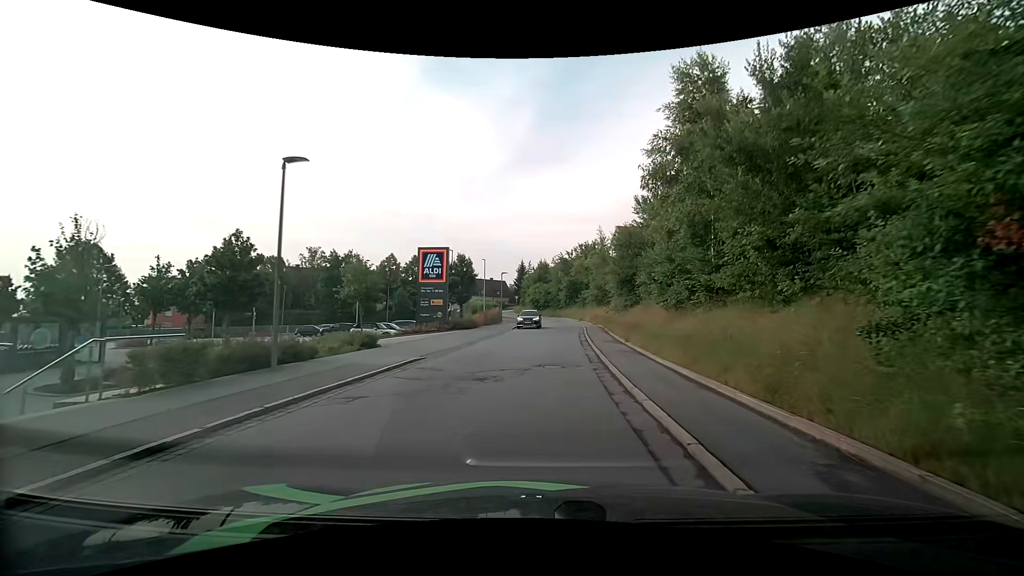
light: Day
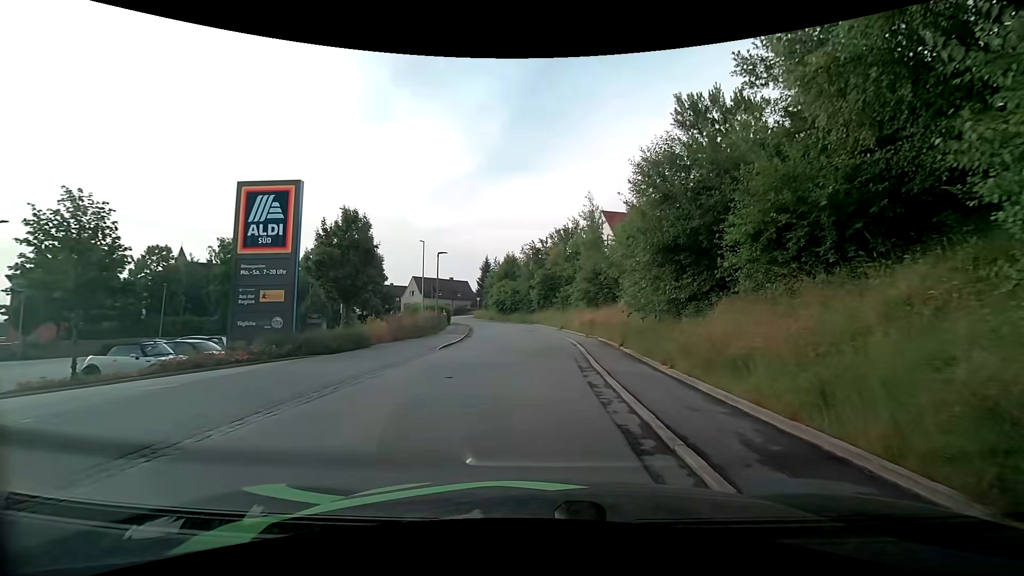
(+0.6, +19.2) m; +3°
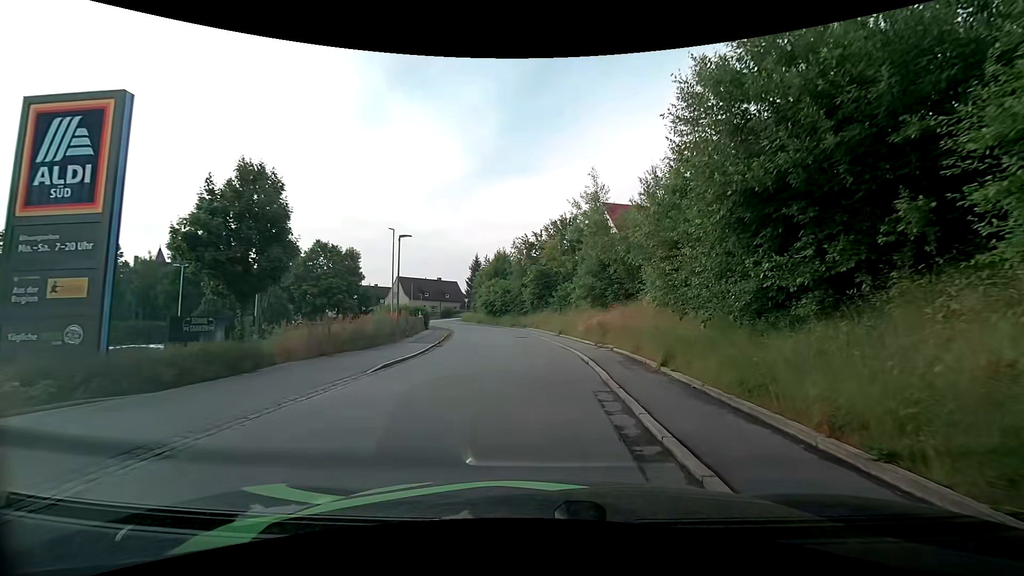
(+0.1, +7.4) m; +1°
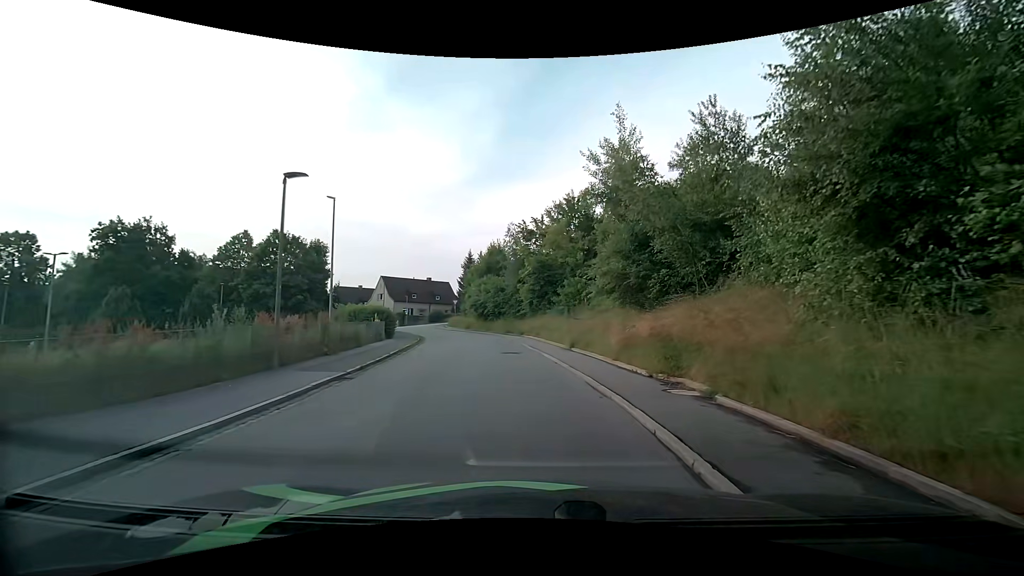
(-0.1, +10.8) m; -1°
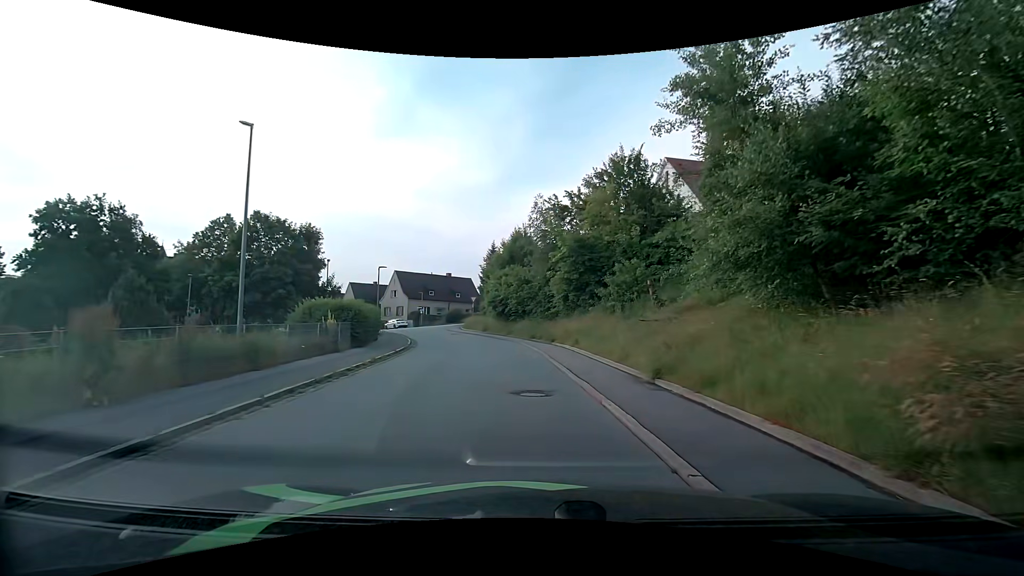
(-0.2, +10.4) m; -3°
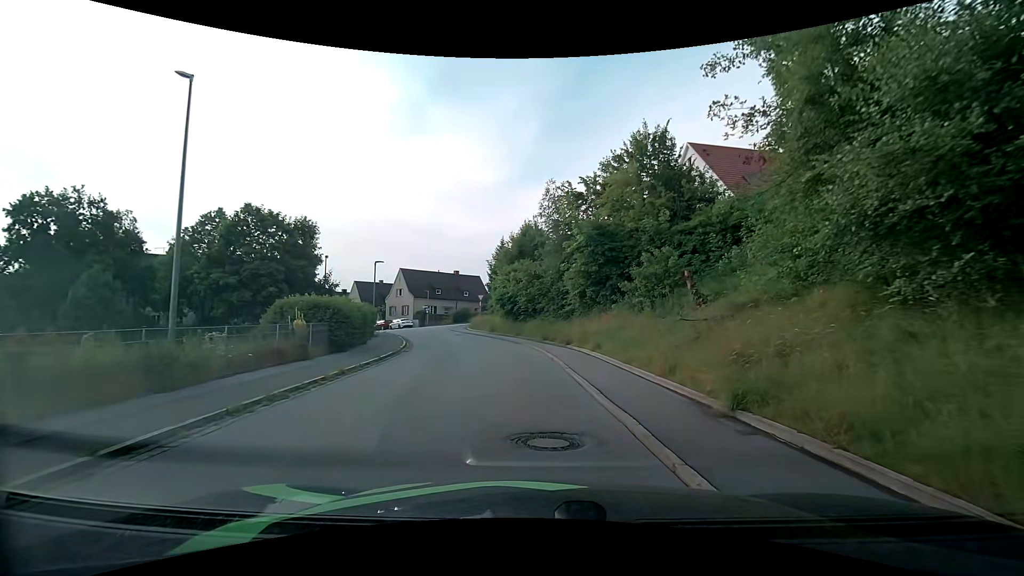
(0.0, +3.5) m; -2°
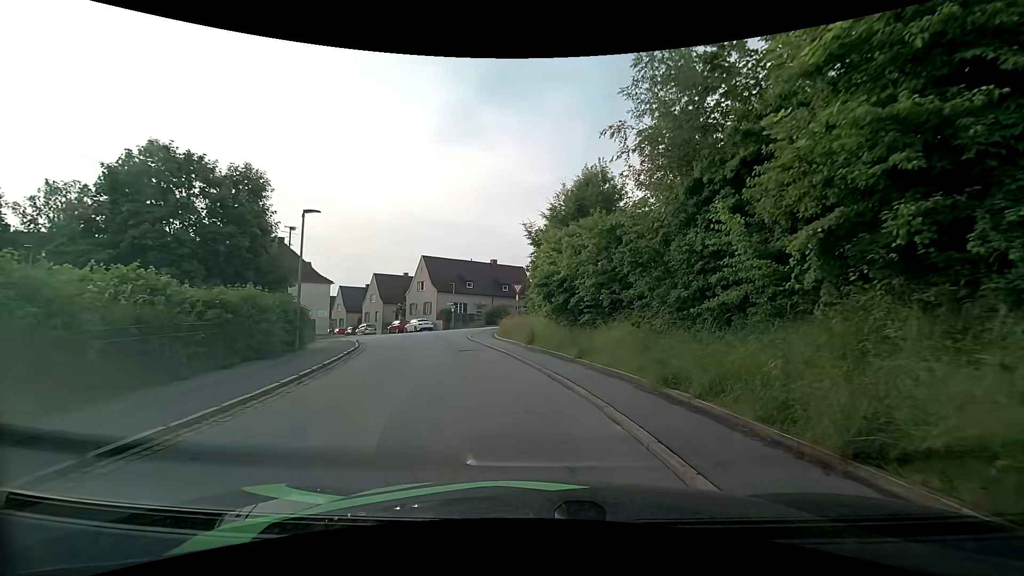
(-0.6, +17.2) m; -6°
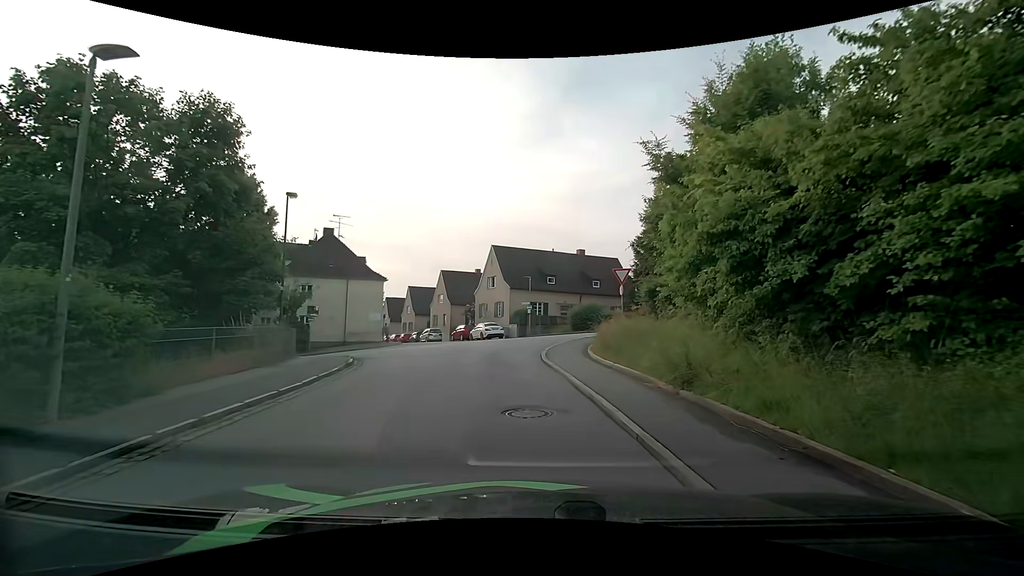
(-0.8, +12.2) m; -9°
